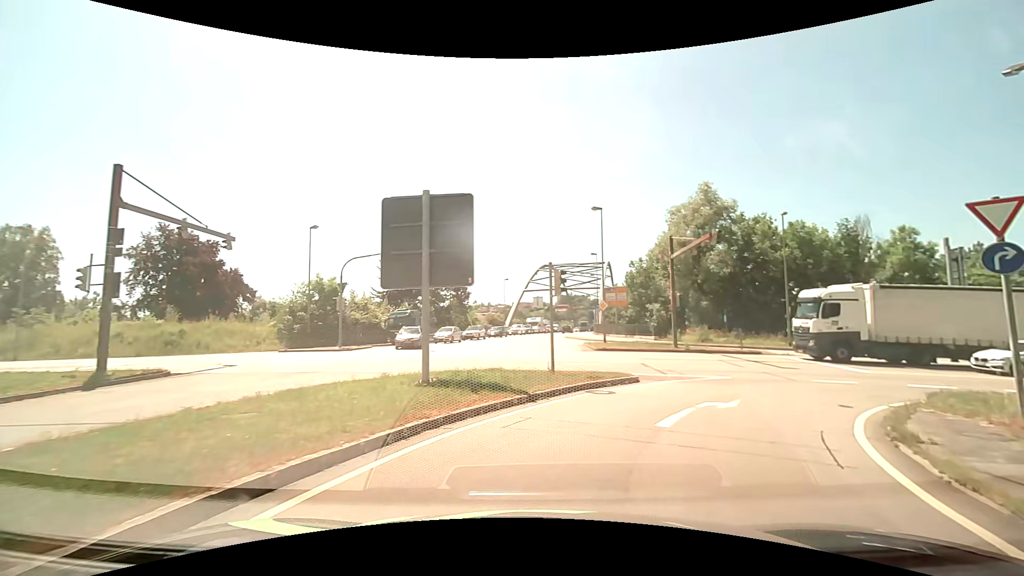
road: residential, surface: asphalt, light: Day
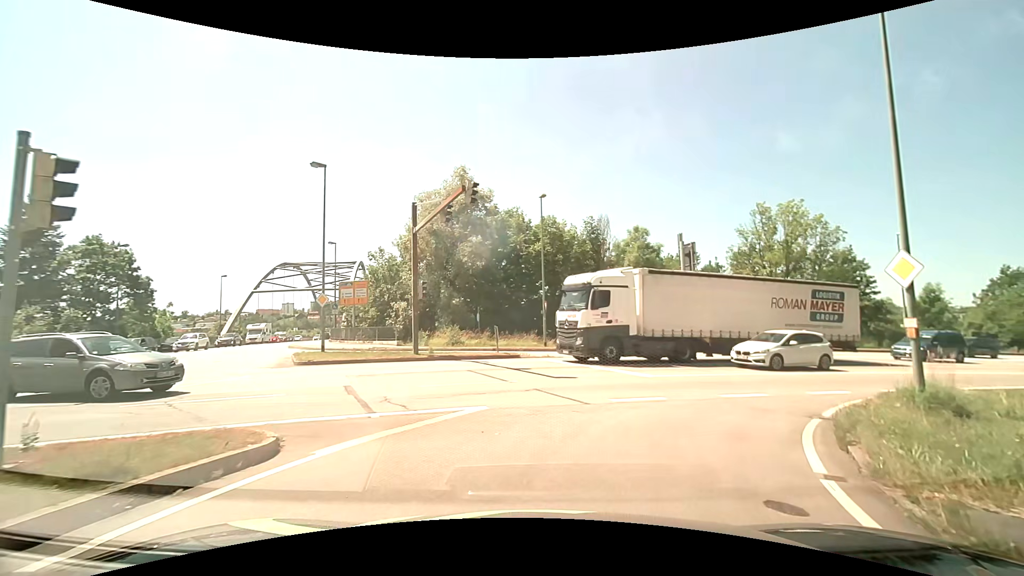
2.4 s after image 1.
(+2.3, +9.1) m; +27°
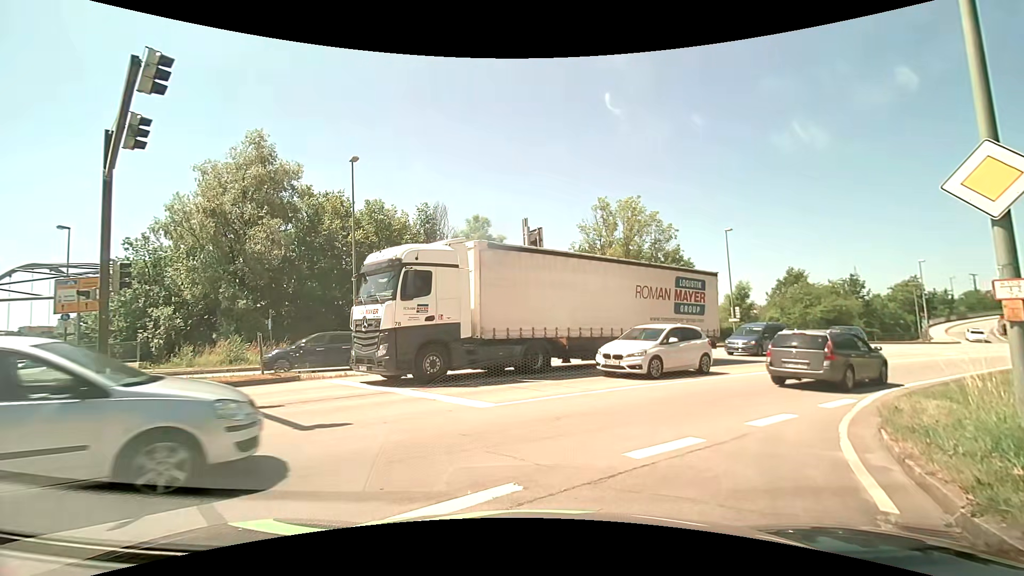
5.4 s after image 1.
(+1.0, +6.9) m; +17°
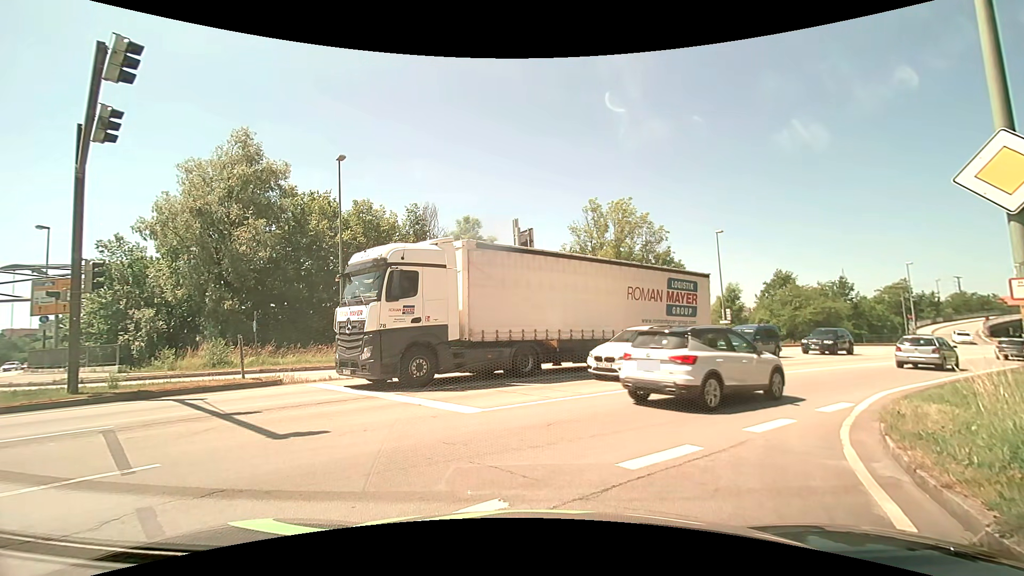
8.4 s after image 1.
(0.0, +0.5) m; 0°
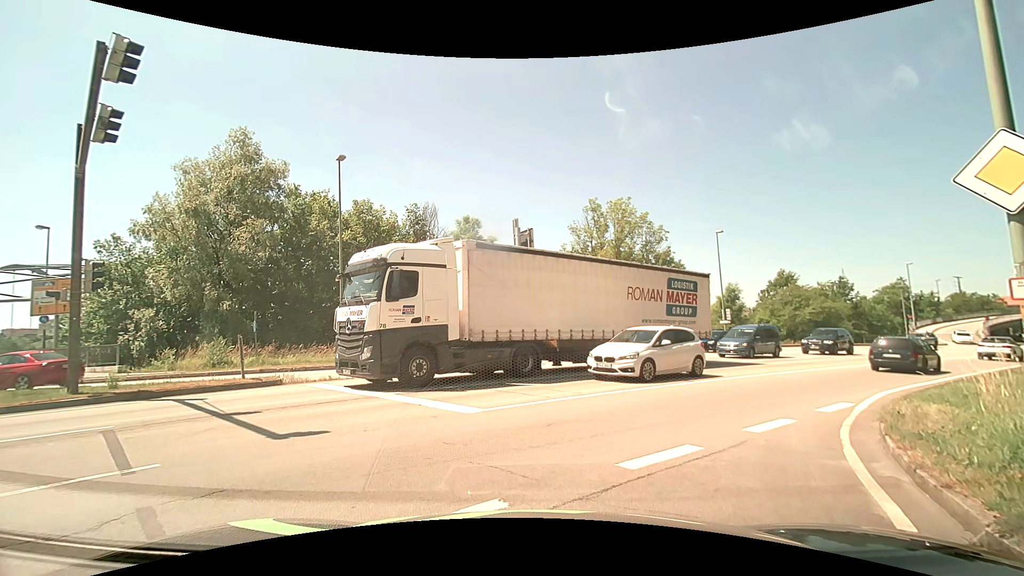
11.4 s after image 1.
(0.0, 0.0) m; 0°
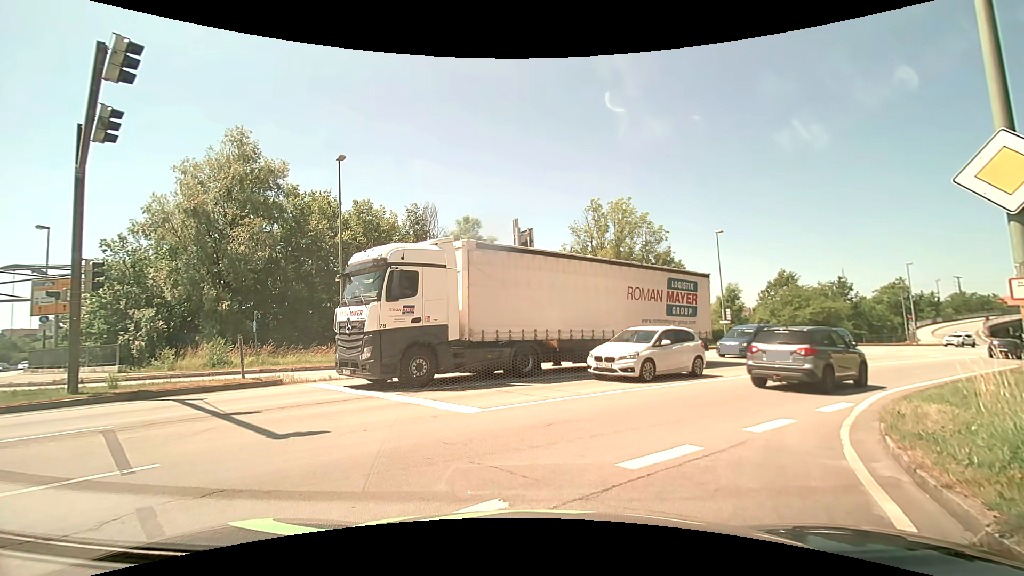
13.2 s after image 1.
(0.0, 0.0) m; 0°
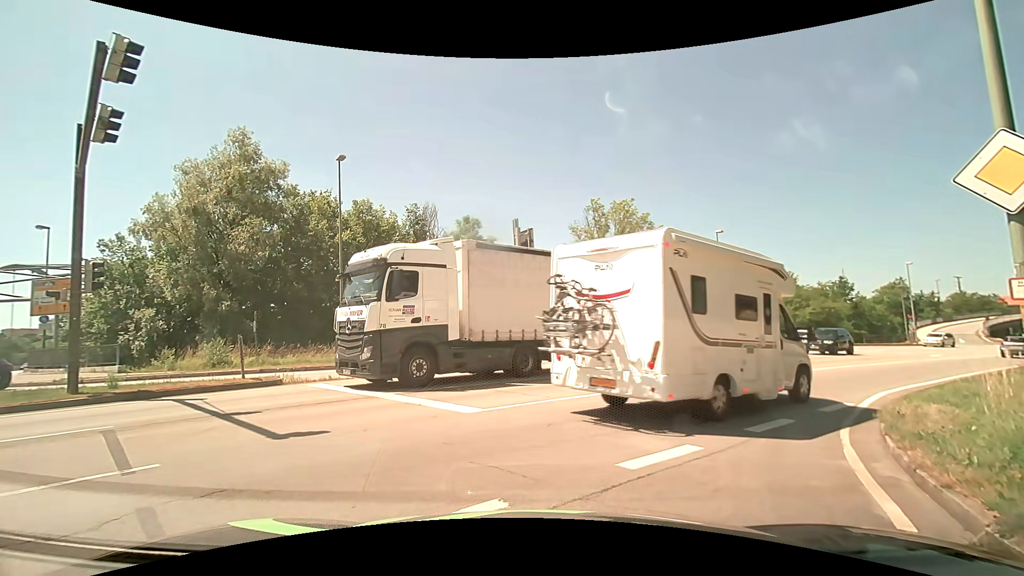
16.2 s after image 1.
(0.0, 0.0) m; 0°
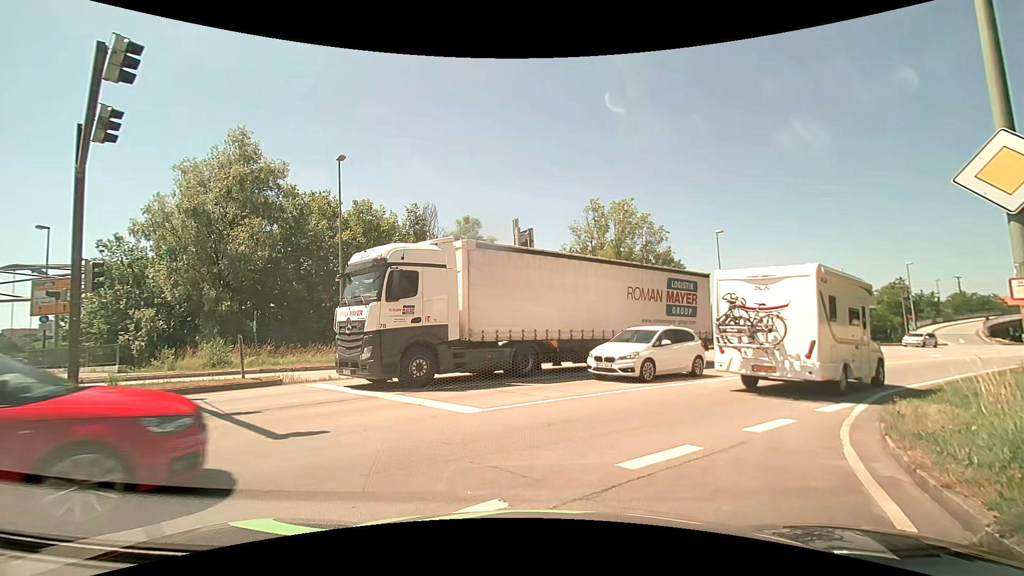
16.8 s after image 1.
(0.0, 0.0) m; 0°
(+2, +10) (+9, +17) (+16, +24) (+24, +30) (+32, +36) (+39, +43) (+48, +48) (+56, +54) (+64, +59) (+73, +65) m
